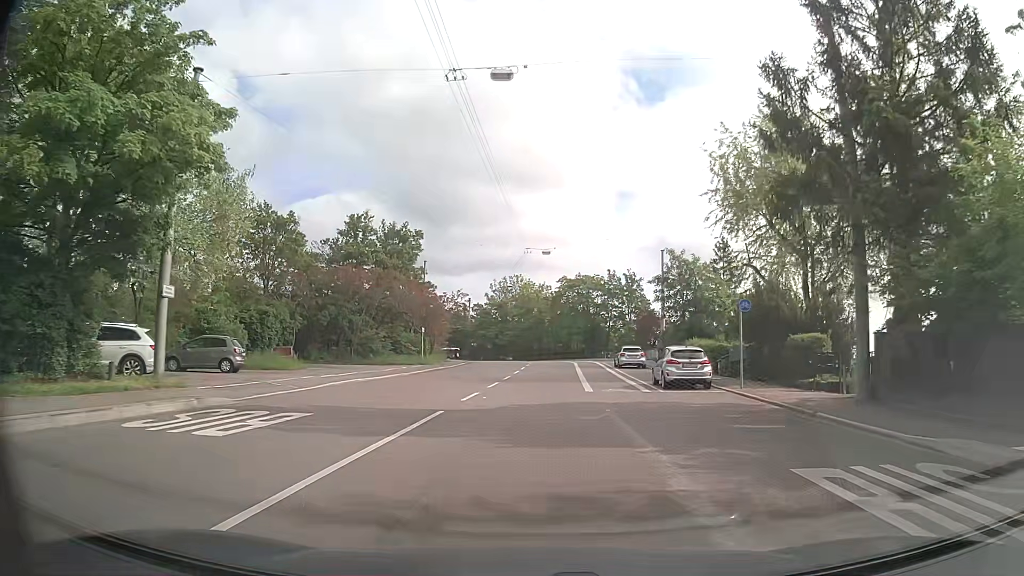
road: secondary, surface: asphalt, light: Day
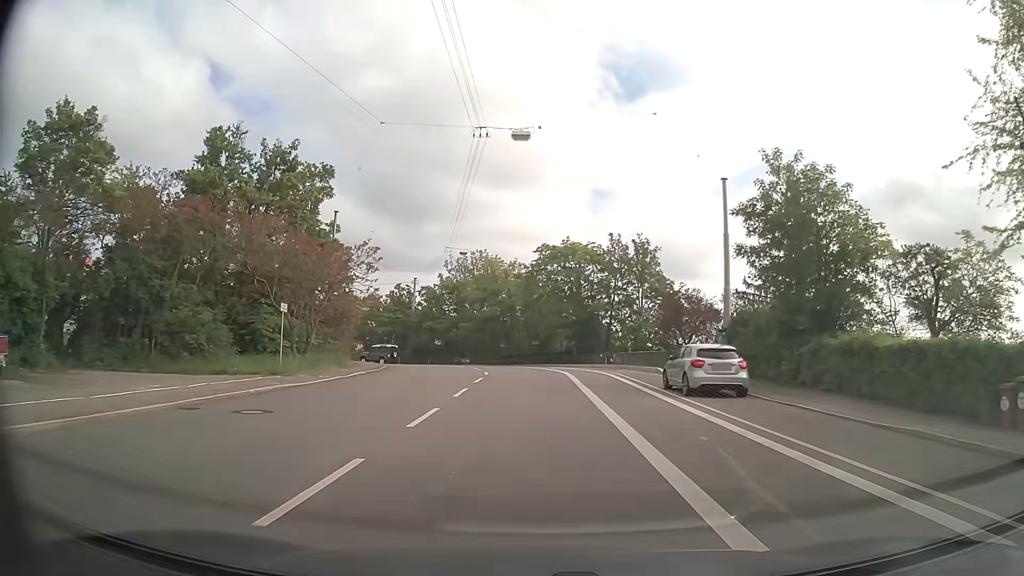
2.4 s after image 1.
(+0.6, +25.1) m; +2°
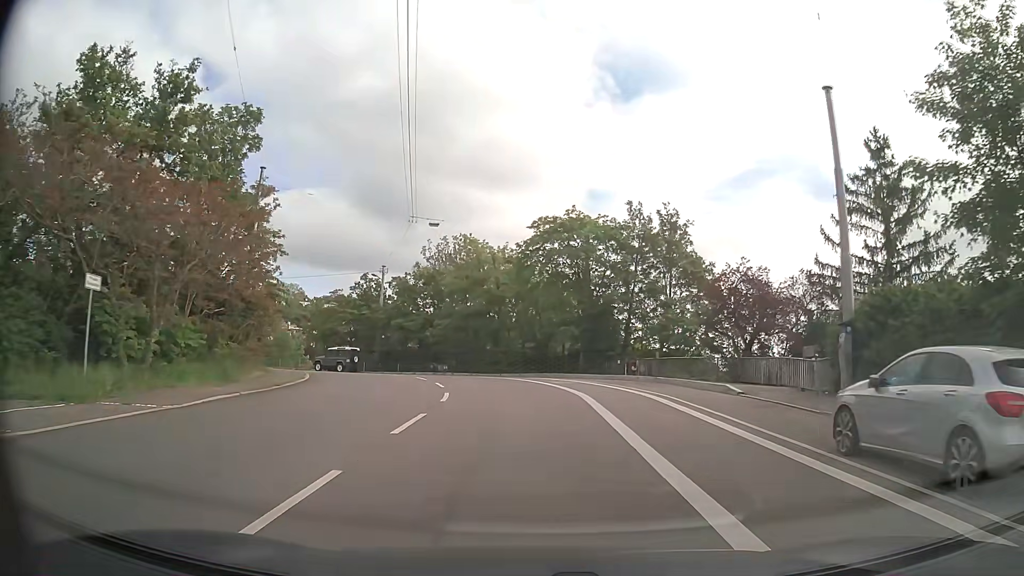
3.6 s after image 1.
(+0.1, +12.8) m; +1°
(0, +10) (0, +20) (-2, +30) (-6, +39) (-13, +46) (-22, +50) (-32, +52) (-42, +51) (-51, +47) (-58, +40) m
